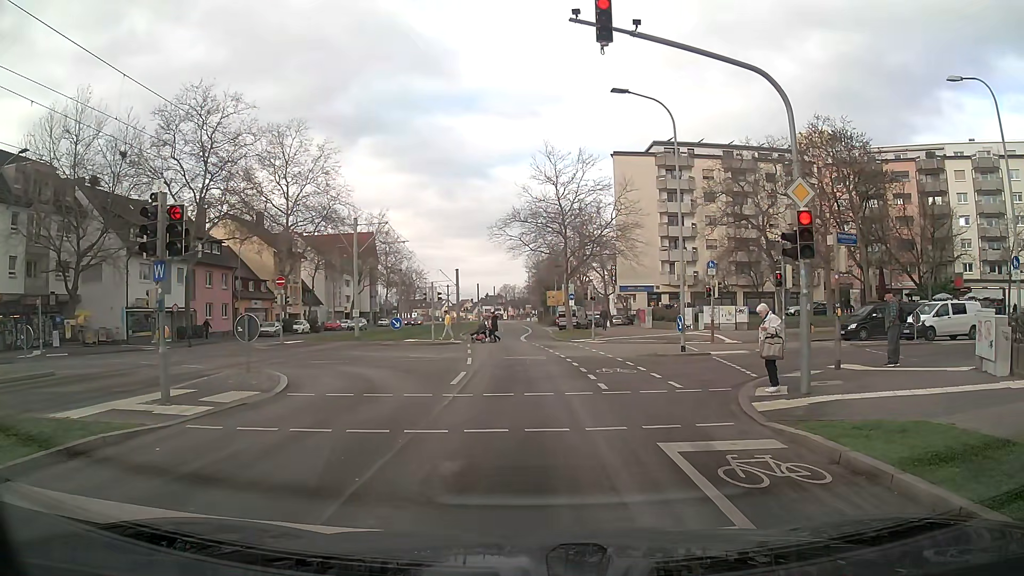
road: tertiary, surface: asphalt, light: Day
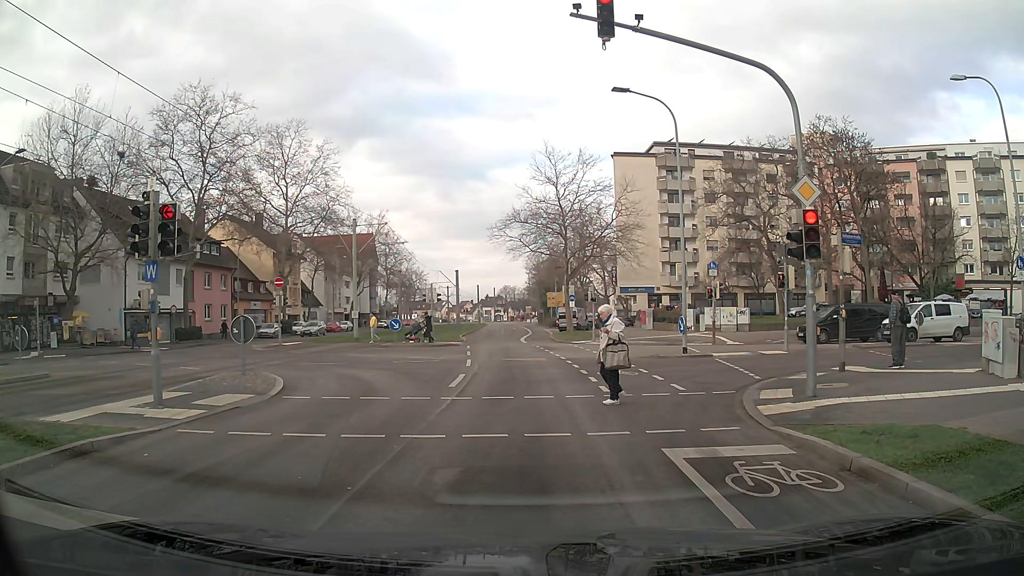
(0.0, +0.3) m; 0°
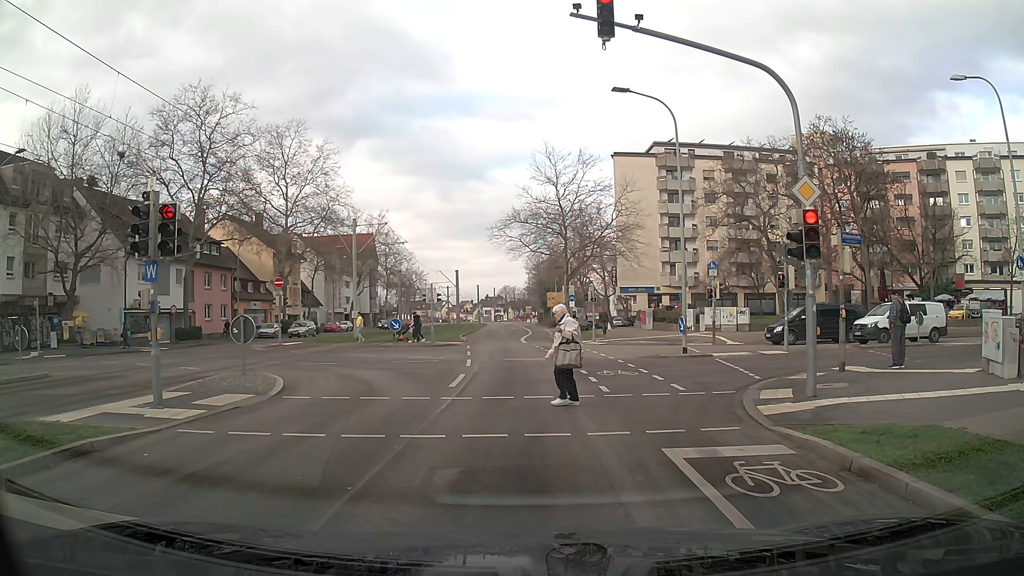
(0.0, 0.0) m; 0°
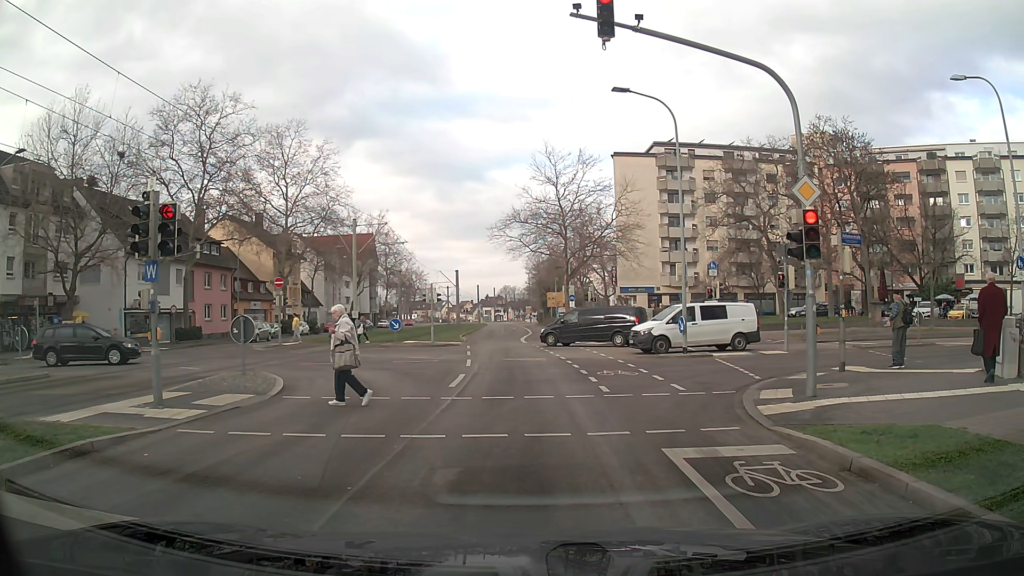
(0.0, 0.0) m; 0°
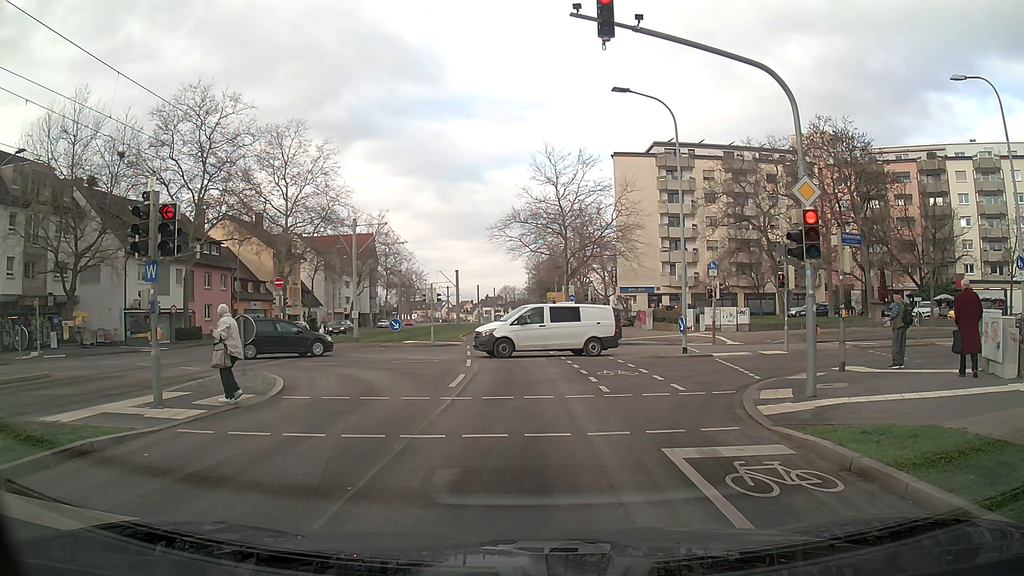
(0.0, 0.0) m; 0°
